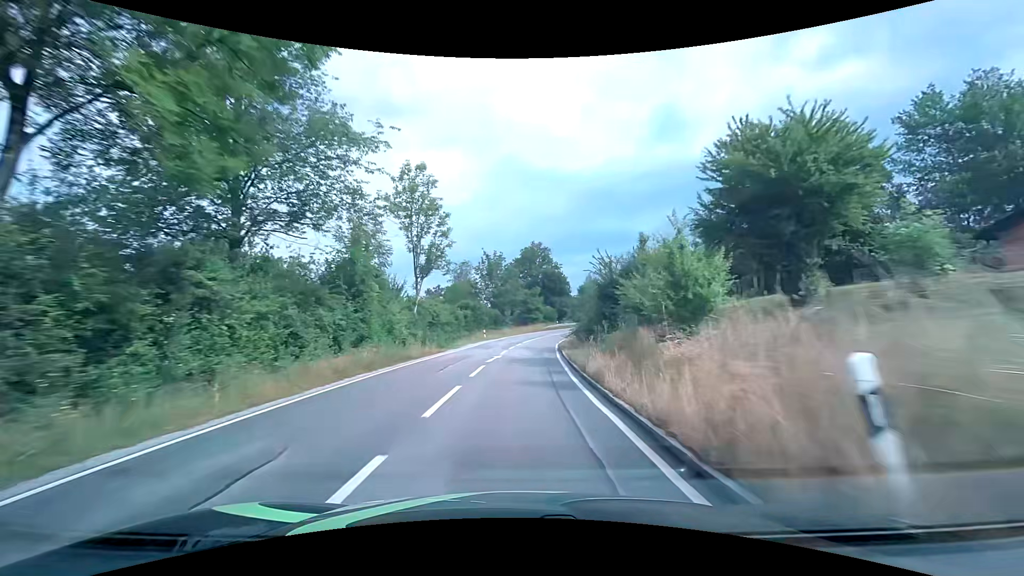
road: tertiary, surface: asphalt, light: Day
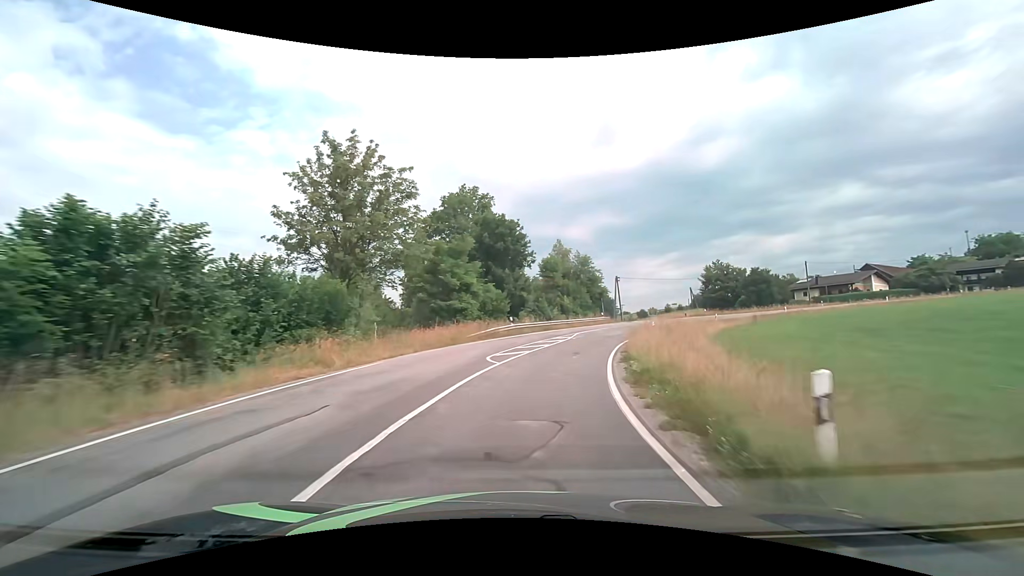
(+2.1, +47.2) m; +7°
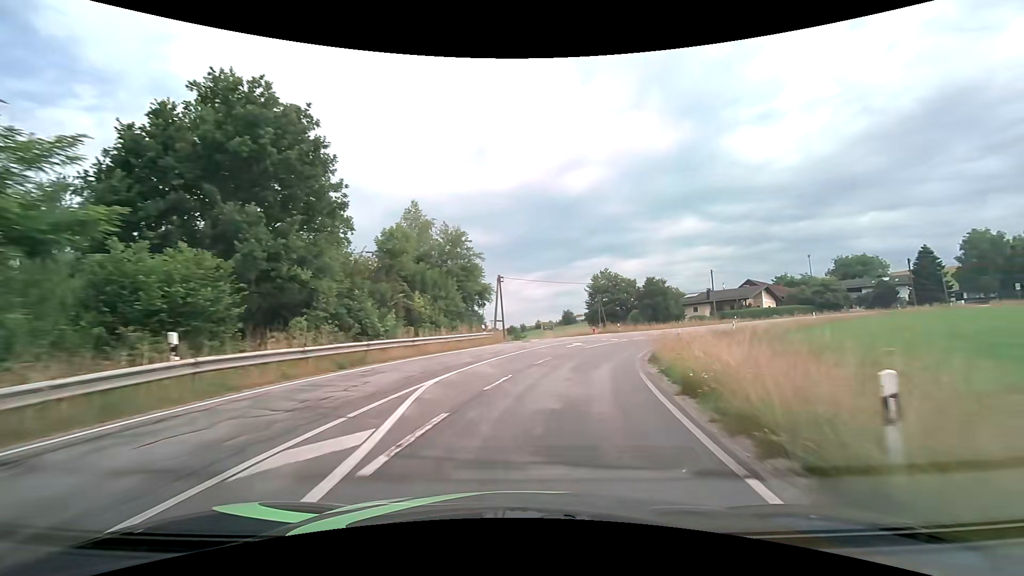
(+3.0, +25.7) m; +15°
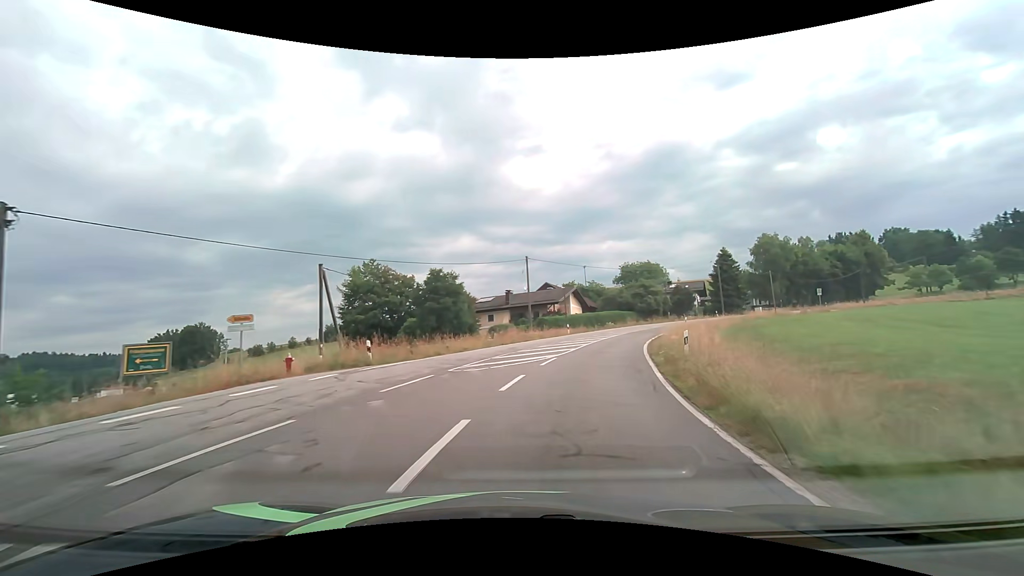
(+7.2, +34.2) m; +25°
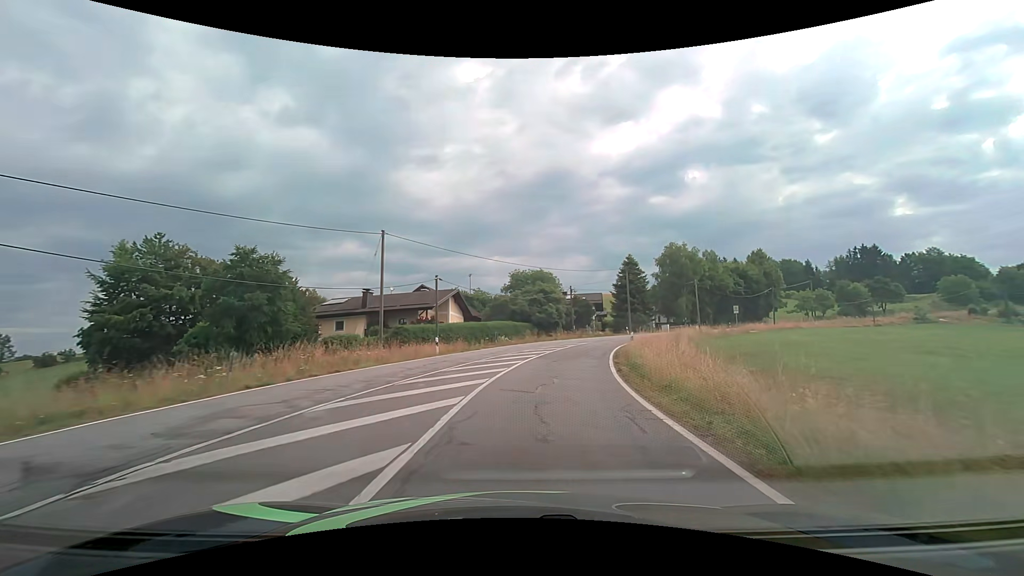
(+2.4, +19.4) m; +13°
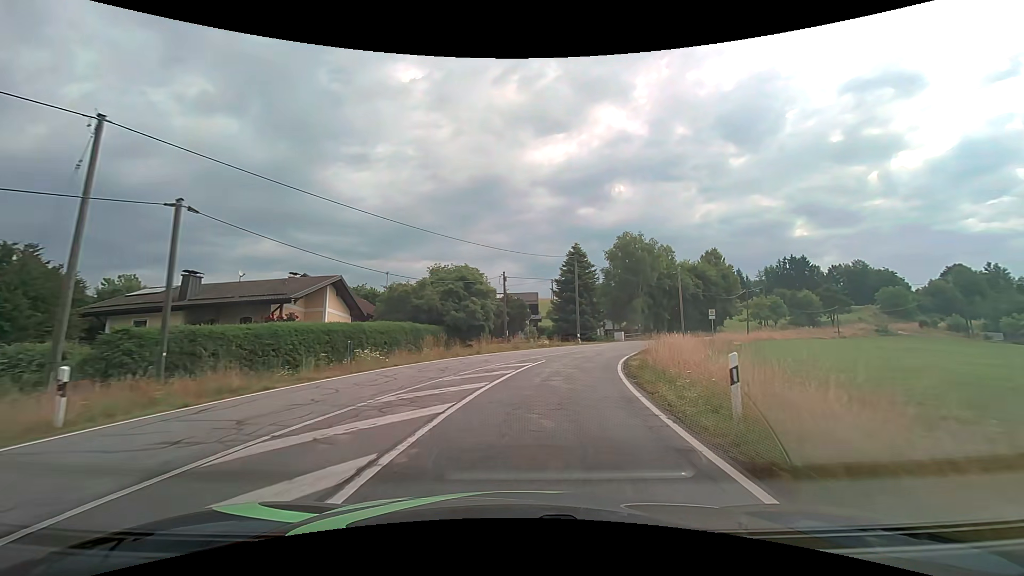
(+1.6, +19.2) m; +9°
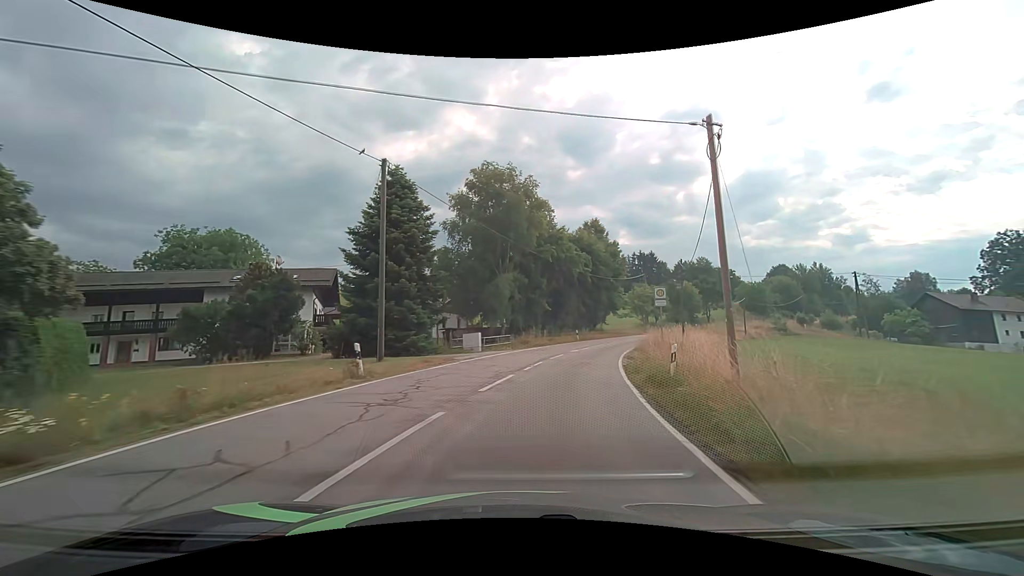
(+5.1, +31.7) m; +18°
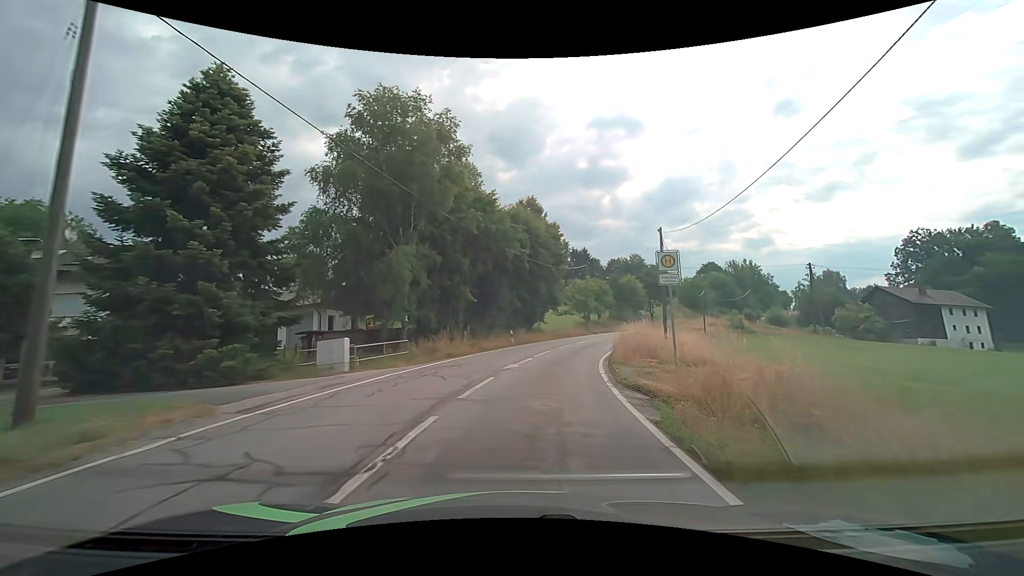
(+1.0, +13.1) m; +8°
(0, +10) (+2, +20) (+4, +30) (+7, +39) (+10, +49) (+15, +58) (+20, +66) (+25, +74) (+31, +82) (+38, +90) m
